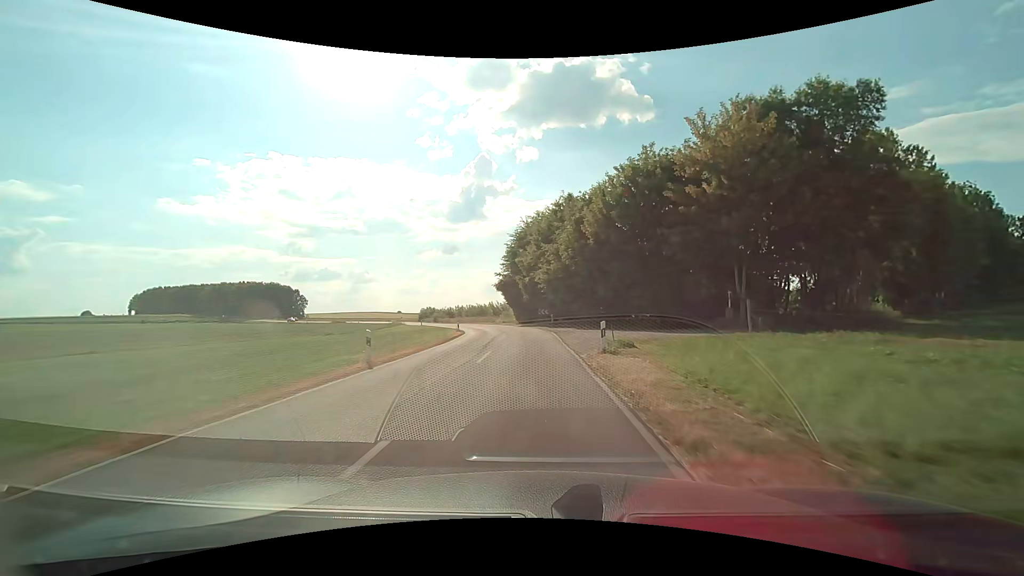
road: tertiary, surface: asphalt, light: Day
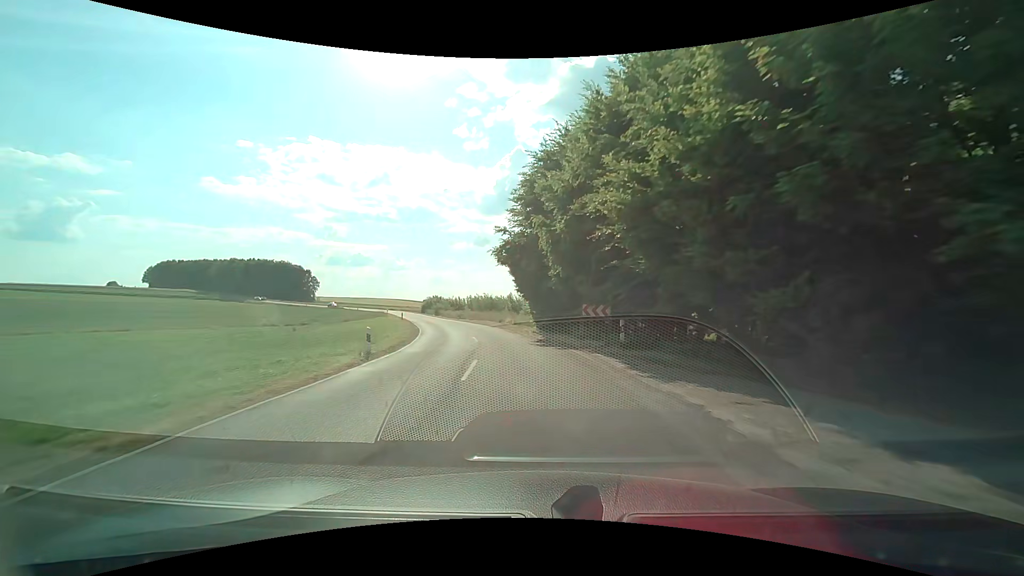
(-0.6, +28.0) m; -3°
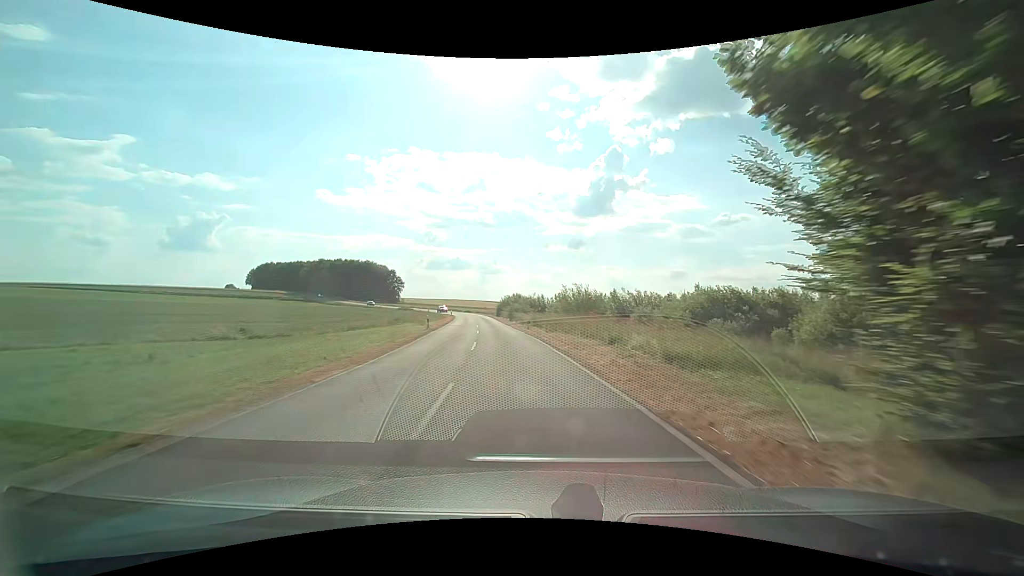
(-2.6, +28.4) m; -11°
(0, +10) (-1, +20) (-2, +30) (-3, +40) (-5, +50) (-6, +60) (-7, +70) (-9, +79) (-11, +89) (-13, +99) m
